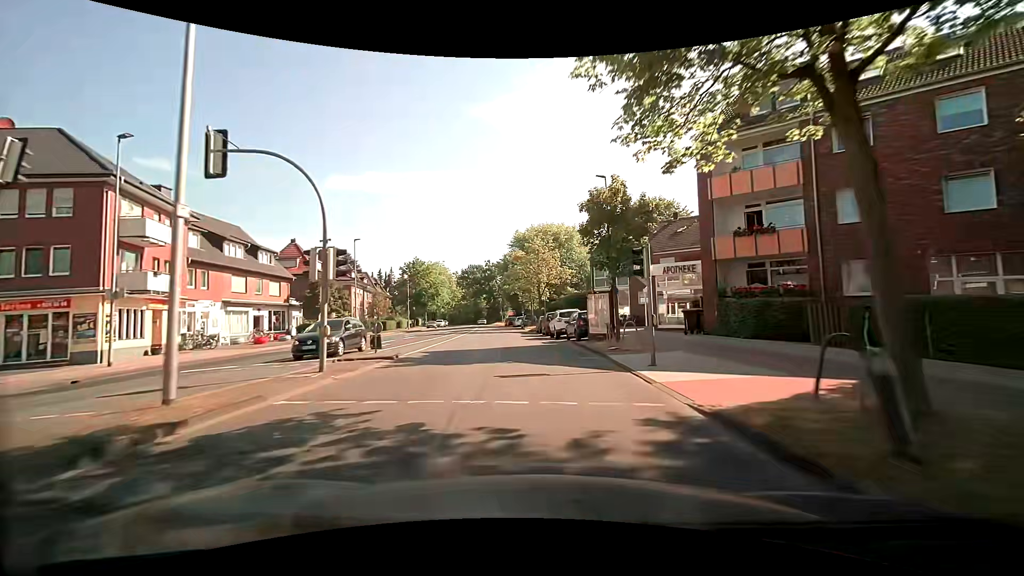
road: tertiary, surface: asphalt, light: Day
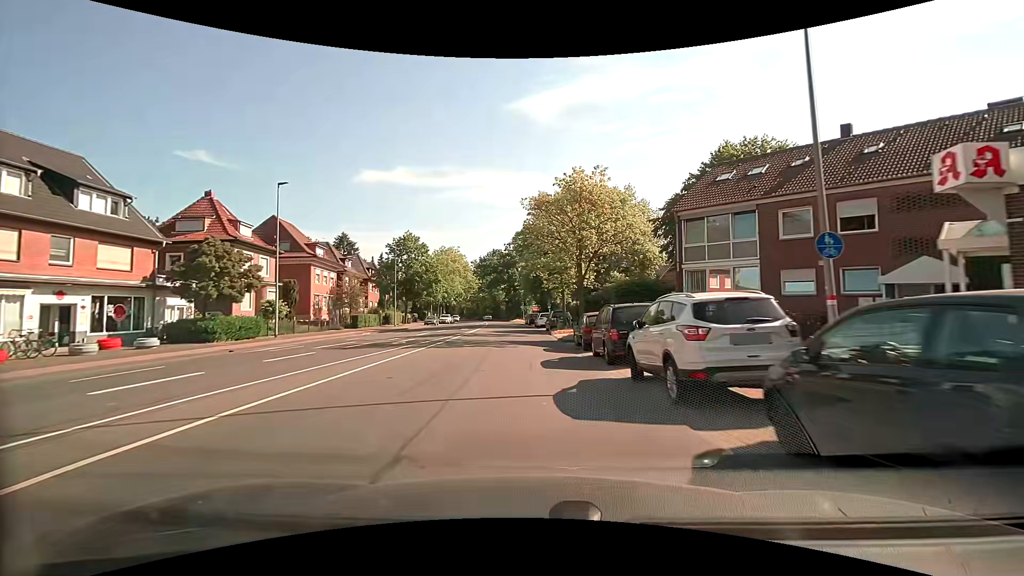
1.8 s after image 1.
(-0.3, +21.8) m; -3°
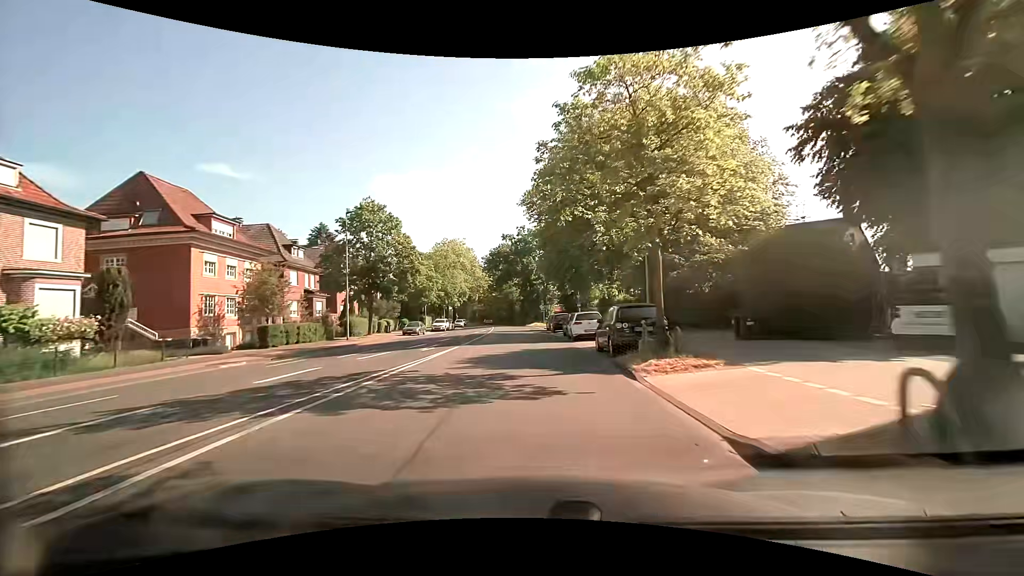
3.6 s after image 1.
(-0.3, +21.8) m; -2°
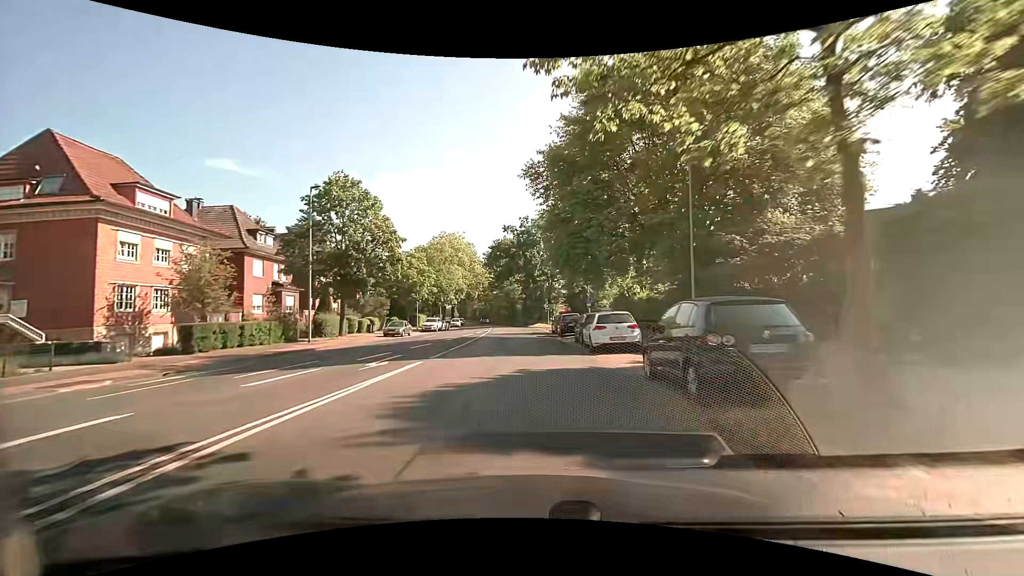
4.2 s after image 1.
(-0.1, +7.4) m; -1°
(0, +10) (0, +20) (0, +30) (-1, +40) (-1, +50) (-2, +60) (-3, +70) (-5, +80) (-6, +90) (-8, +100) m
